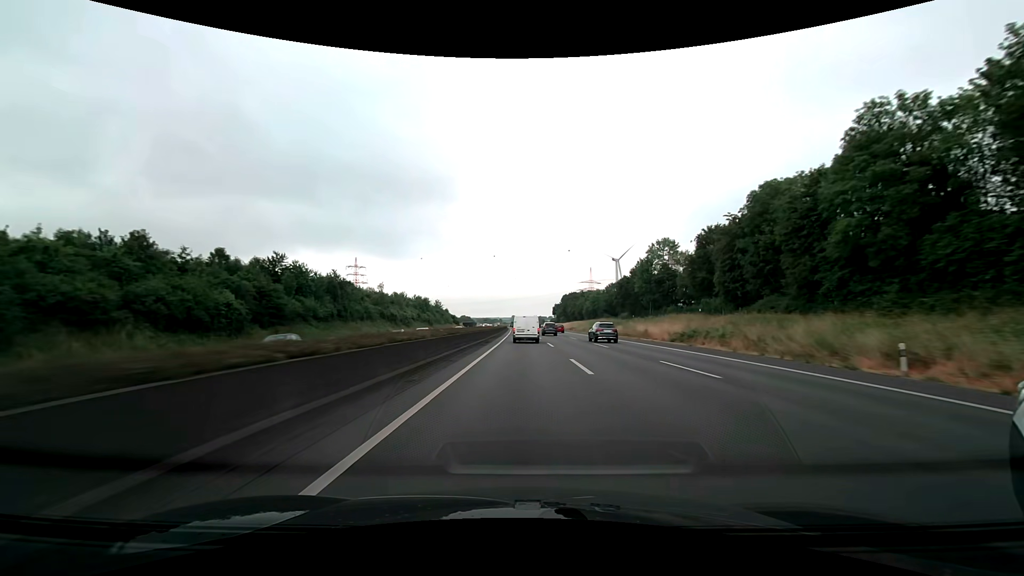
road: motorway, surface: asphalt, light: Day
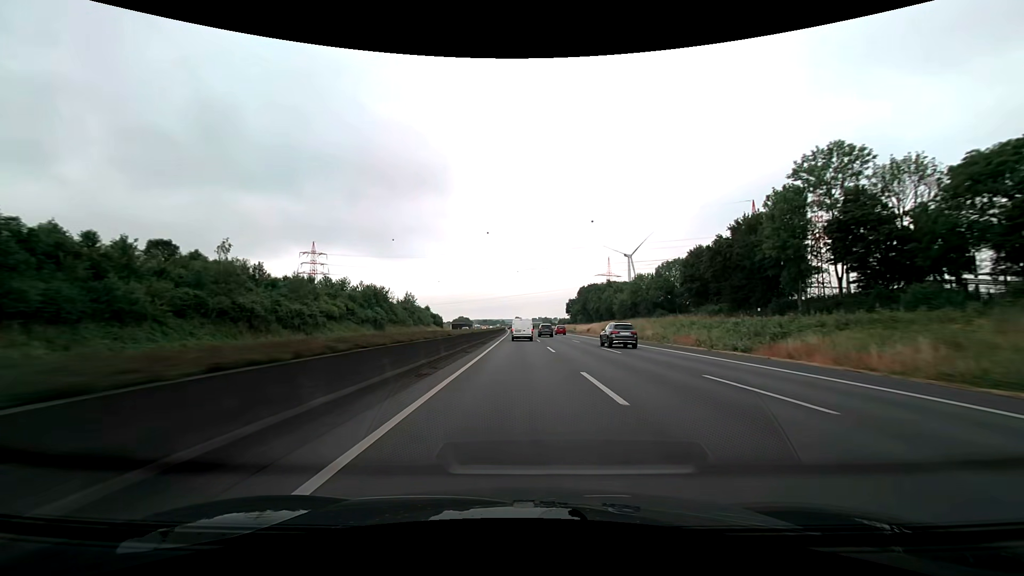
(-0.3, +59.1) m; -1°
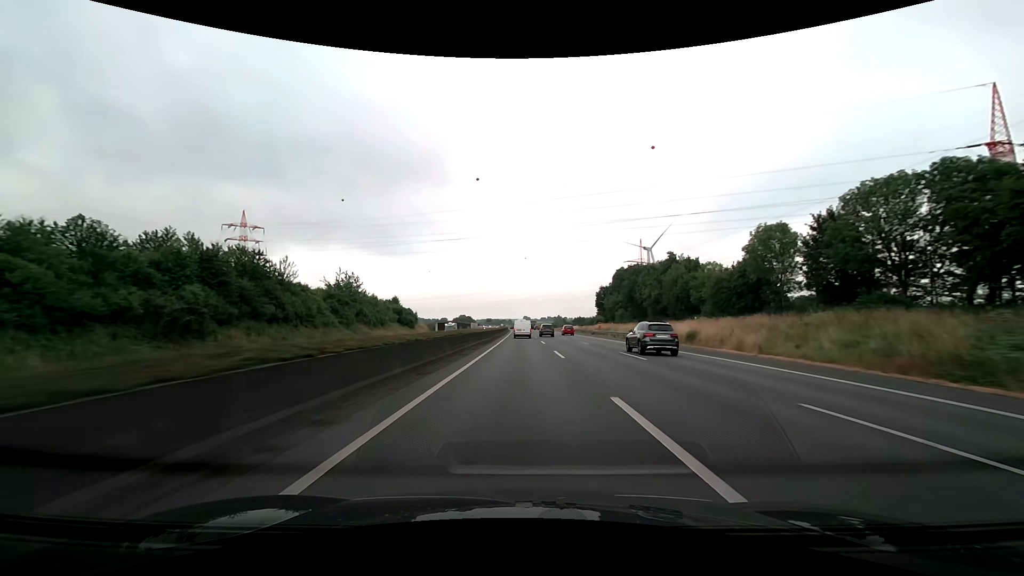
(-0.5, +59.2) m; -1°
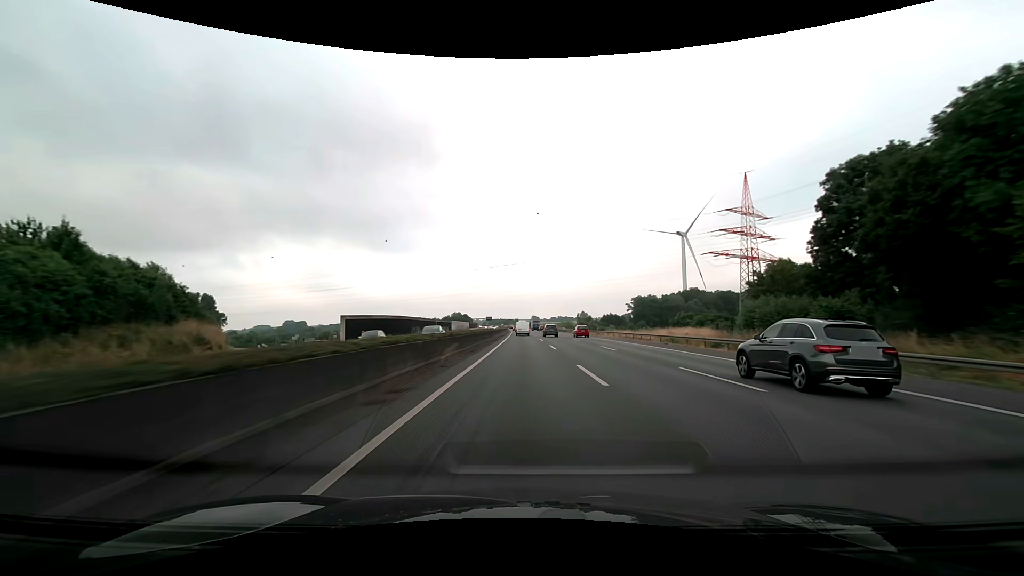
(-1.2, +99.6) m; -1°
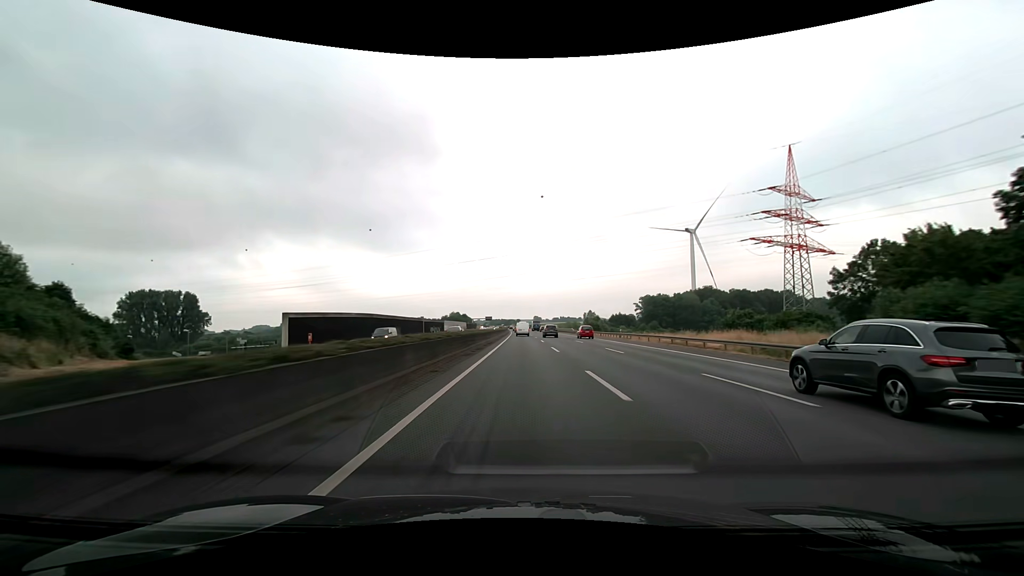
(0.0, +20.1) m; 0°
(0, +10) (0, +20) (0, +30) (0, +40) (0, +50) (0, +60) (0, +70) (-1, +80) (-1, +90) (-1, +100) m
